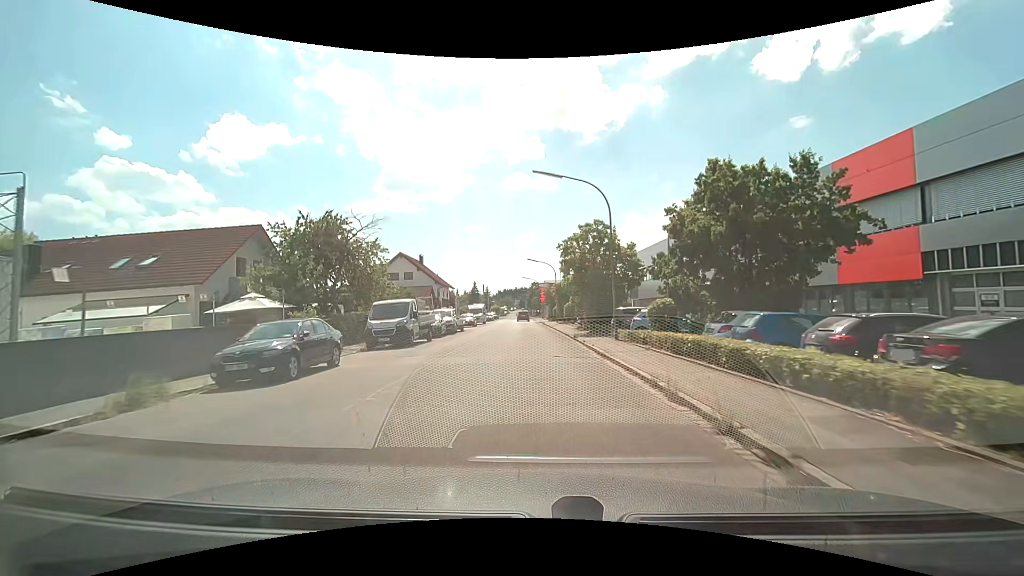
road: unclassified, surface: asphalt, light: Day
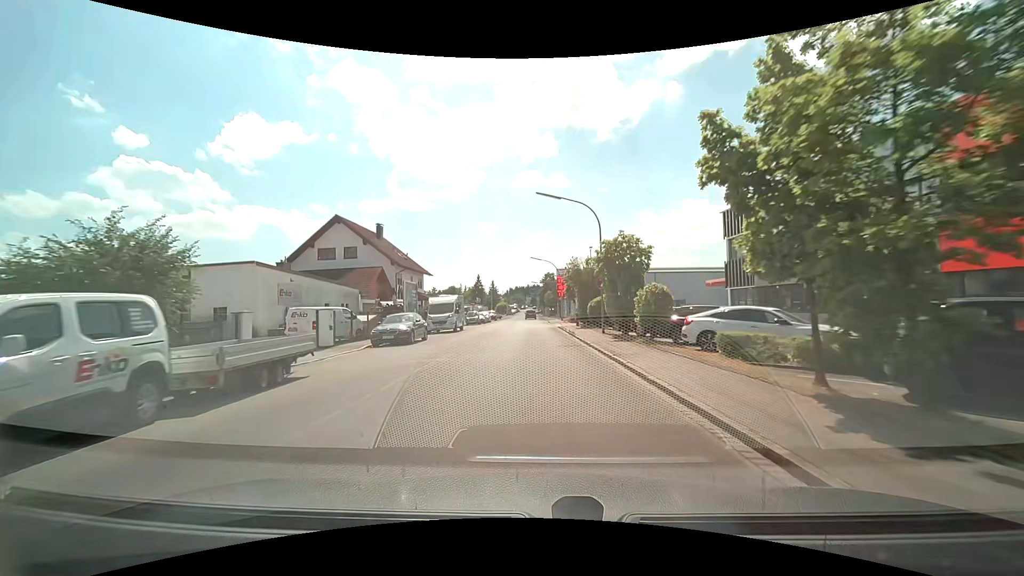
(-0.3, +31.0) m; -1°
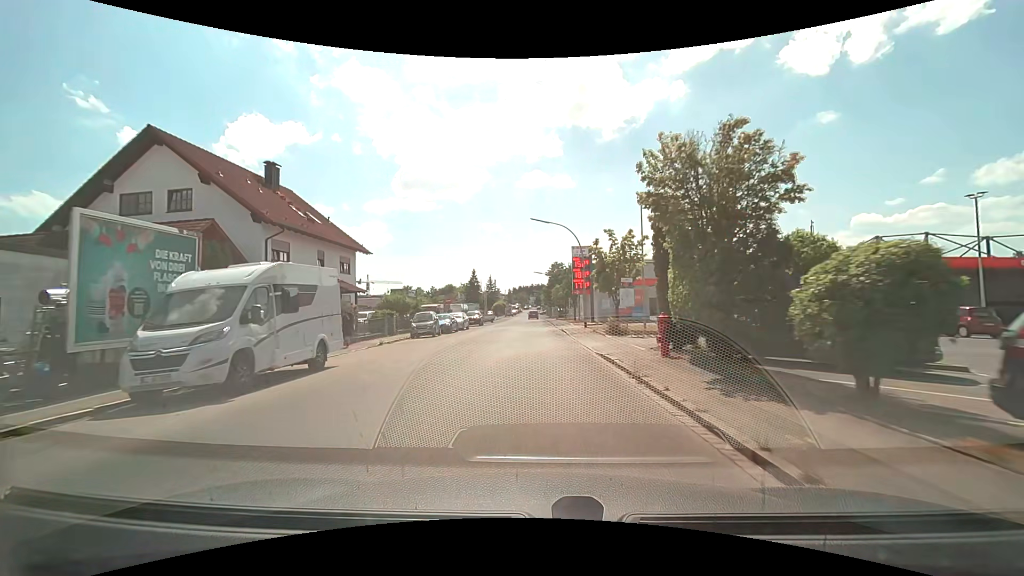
(-0.3, +25.8) m; -1°
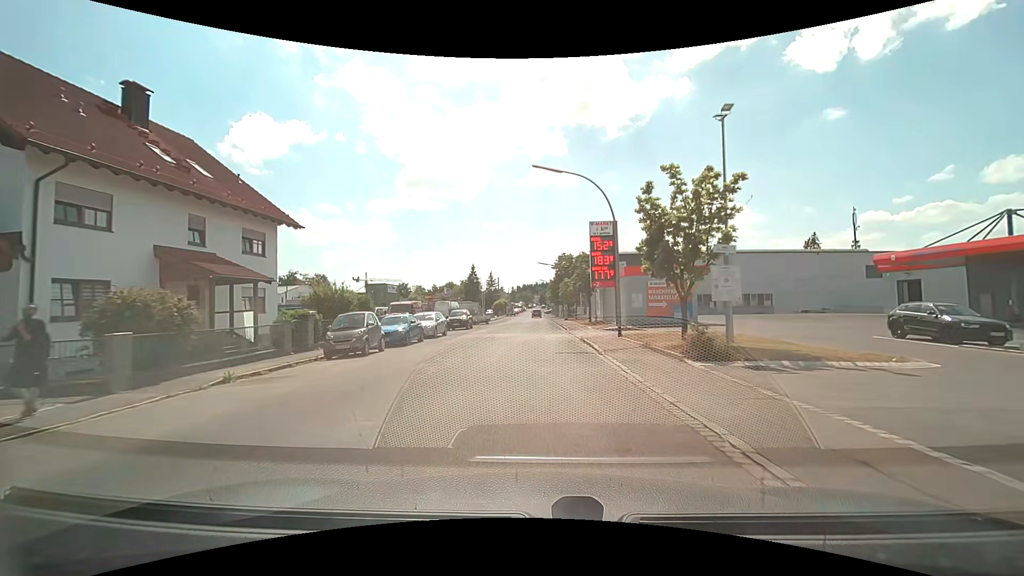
(-0.1, +12.7) m; -1°
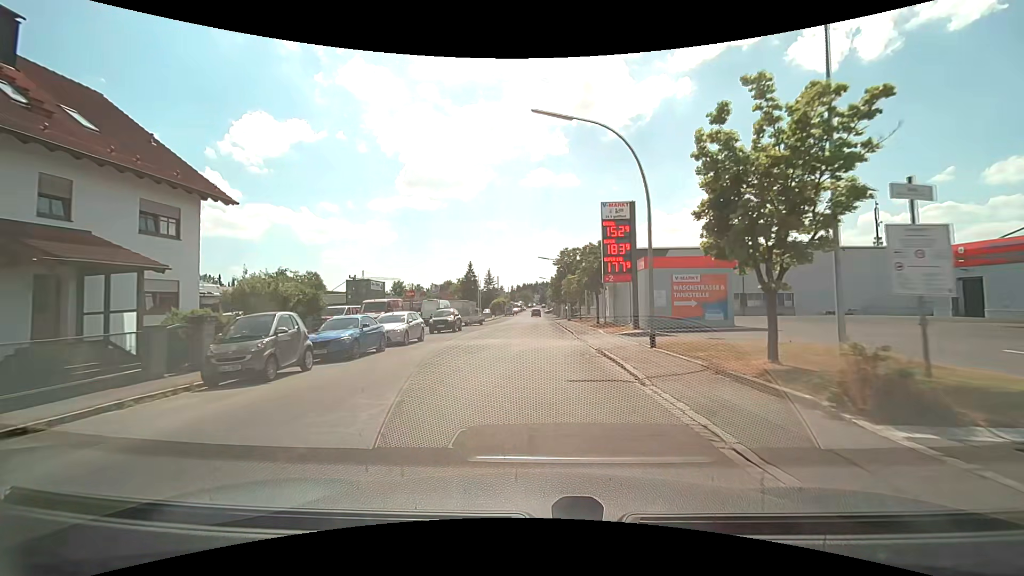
(0.0, +6.3) m; 0°
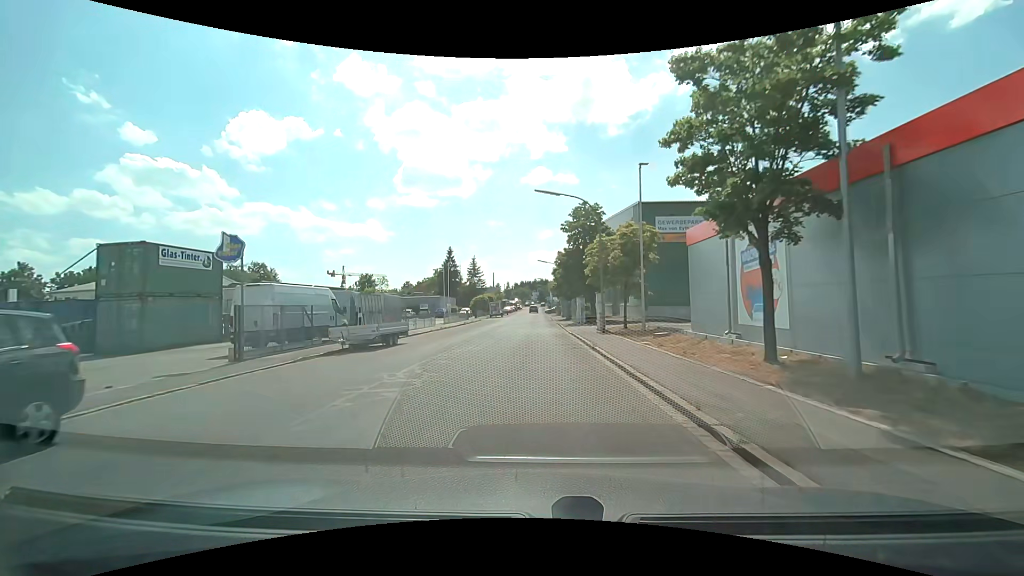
(+0.2, +31.3) m; +1°
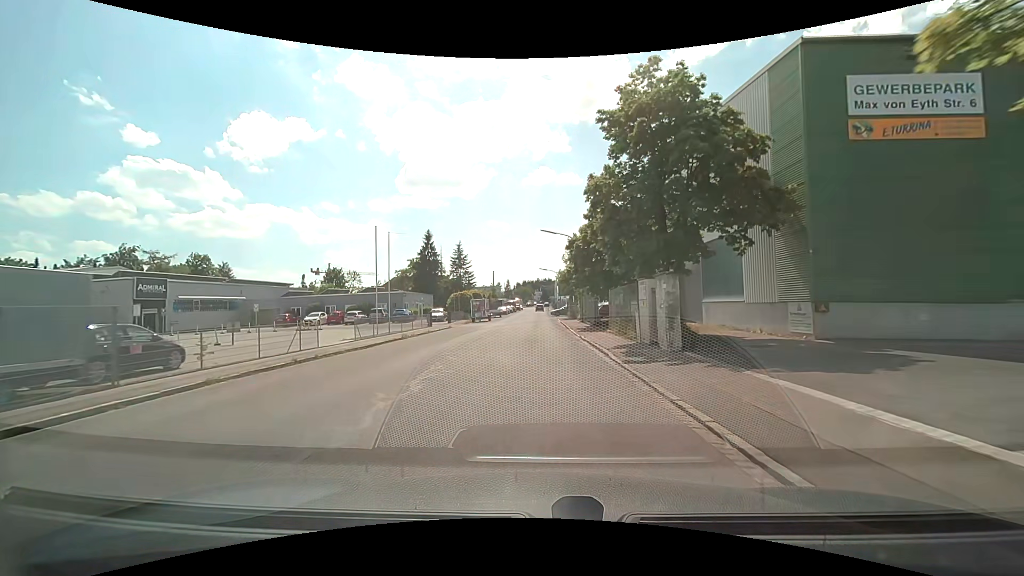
(-0.3, +25.0) m; -1°
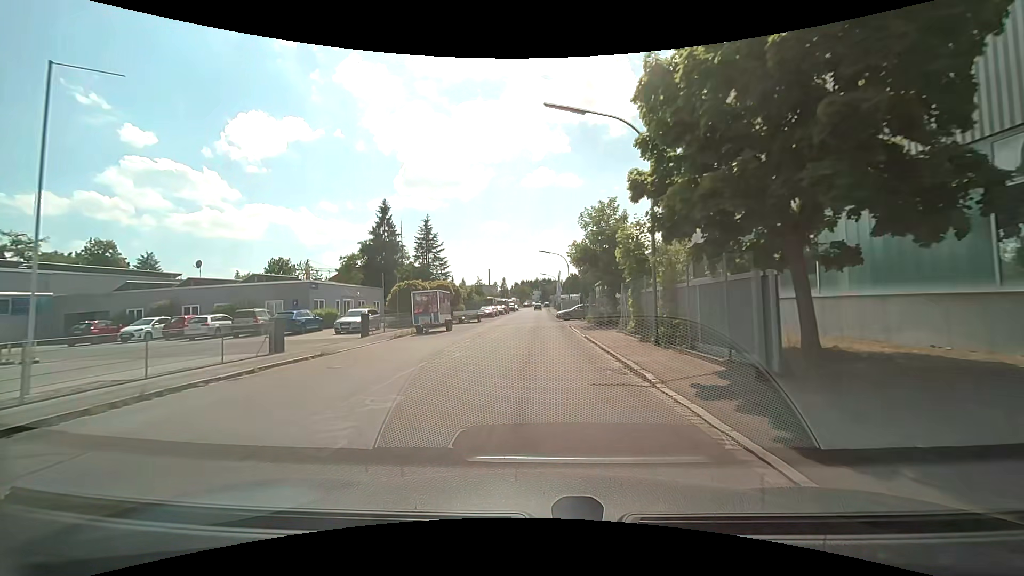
(0.0, +24.9) m; 0°
(0, +10) (0, +20) (0, +30) (-1, +40) (-1, +50) (-1, +60) (-1, +70) (0, +80) (0, +90) (0, +100) m
